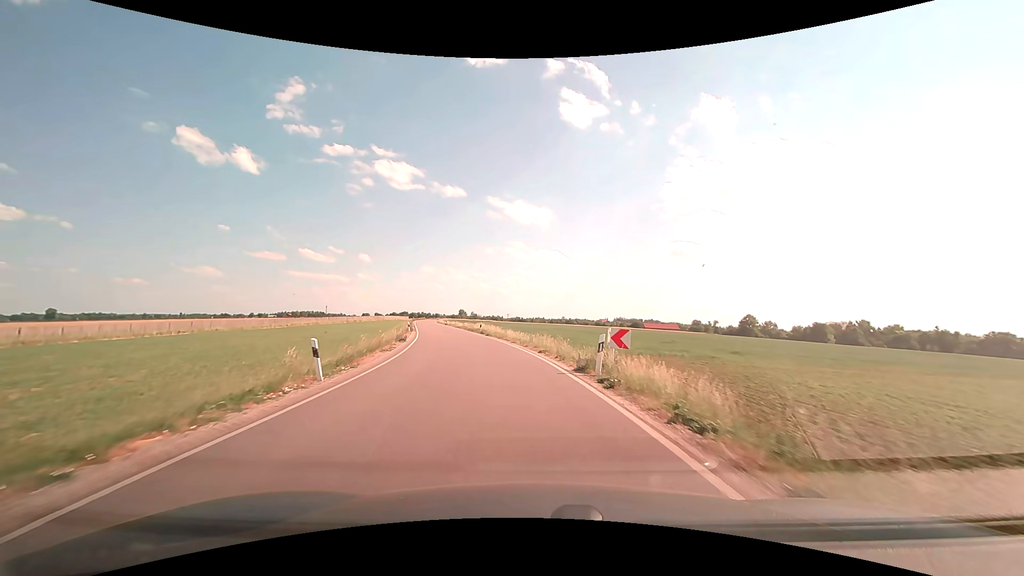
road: secondary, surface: asphalt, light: Day
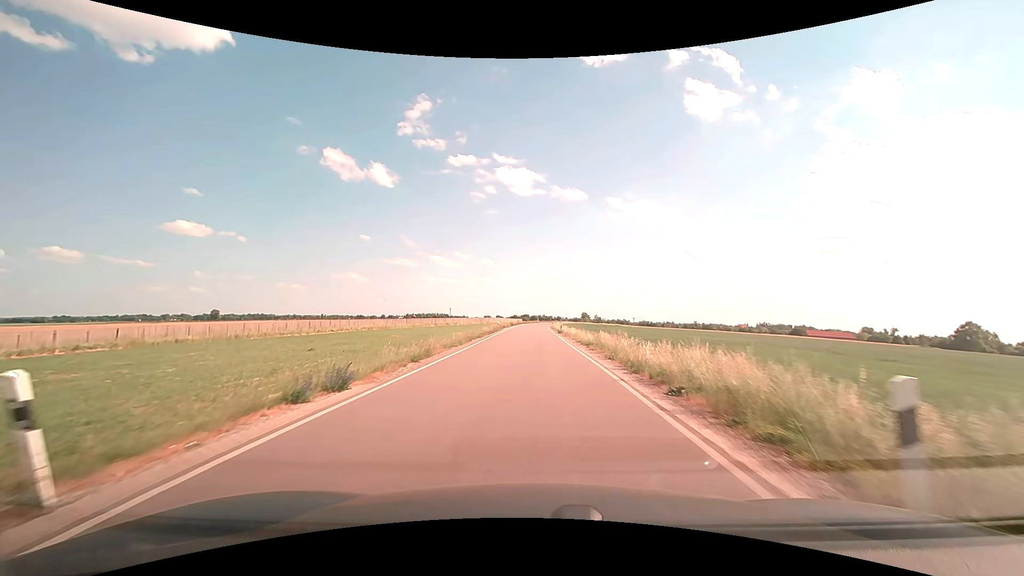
(-6.4, +42.6) m; -14°
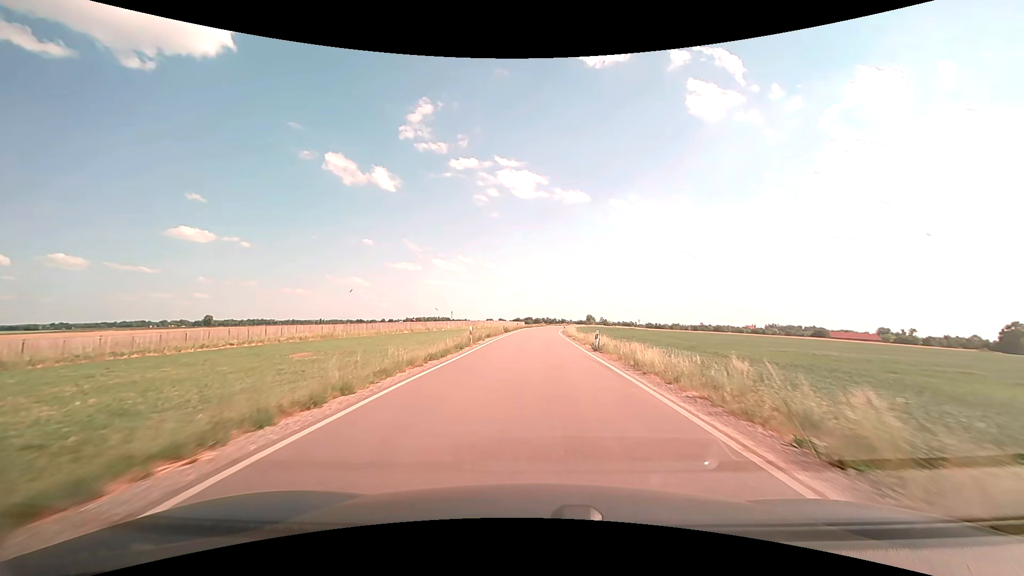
(-0.3, +26.7) m; -1°
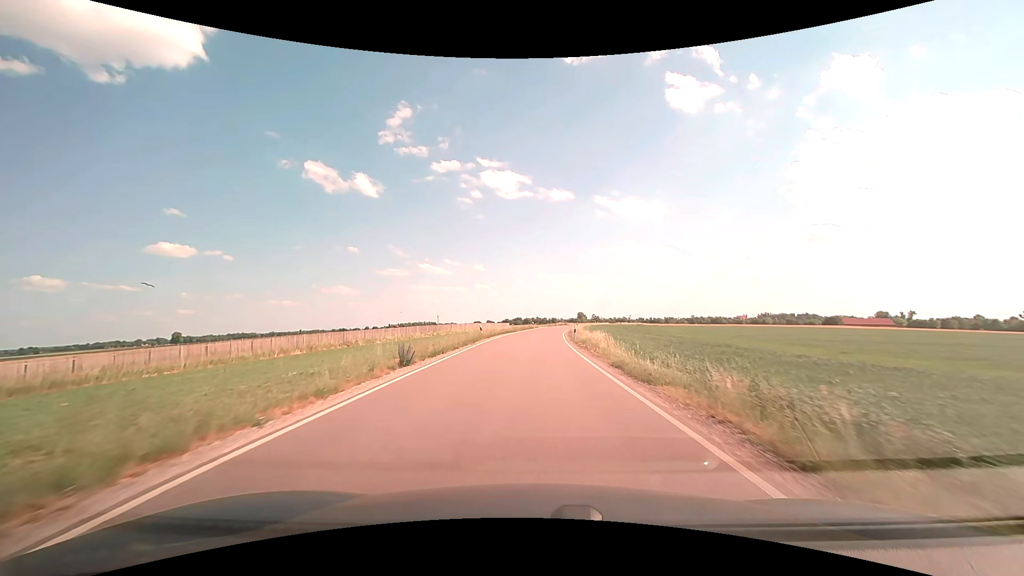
(+0.7, +36.4) m; +1°
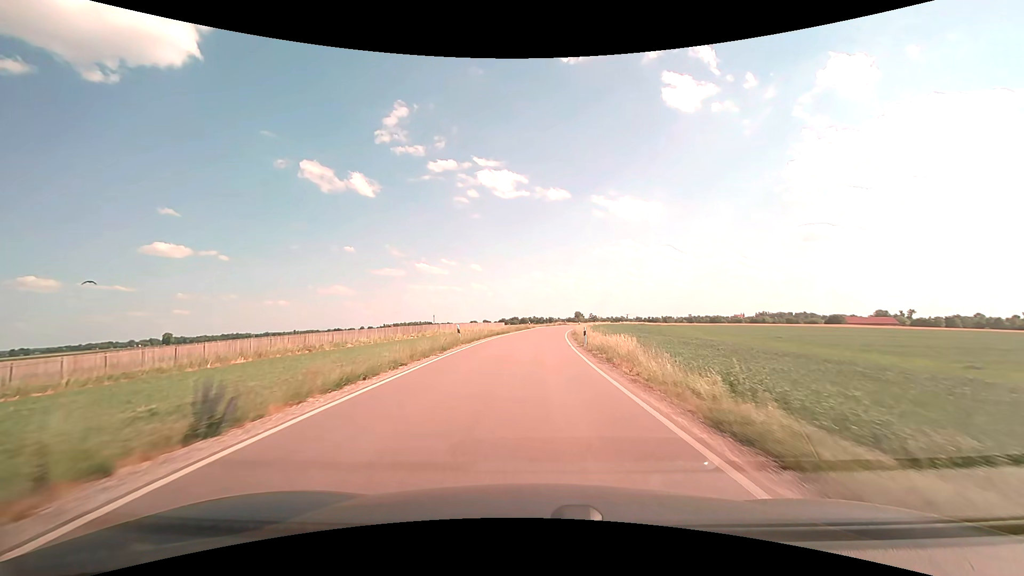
(0.0, +9.2) m; 0°
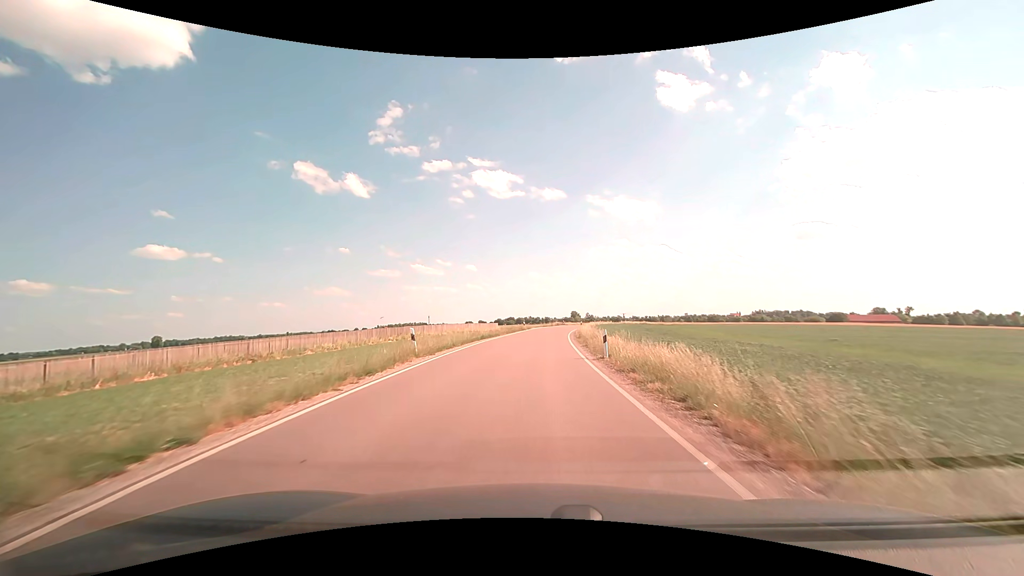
(0.0, +9.2) m; 0°
